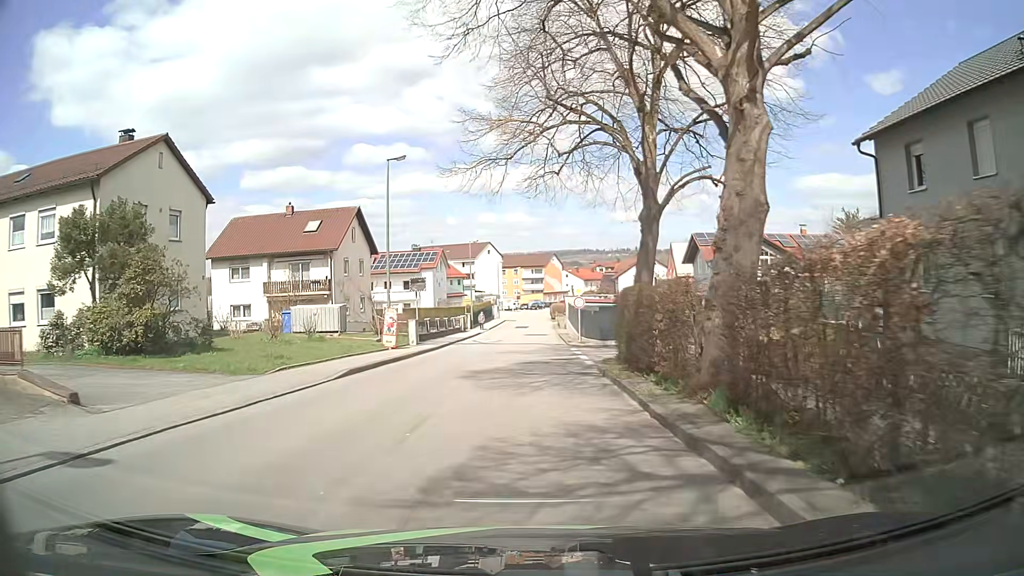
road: unclassified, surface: asphalt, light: Day
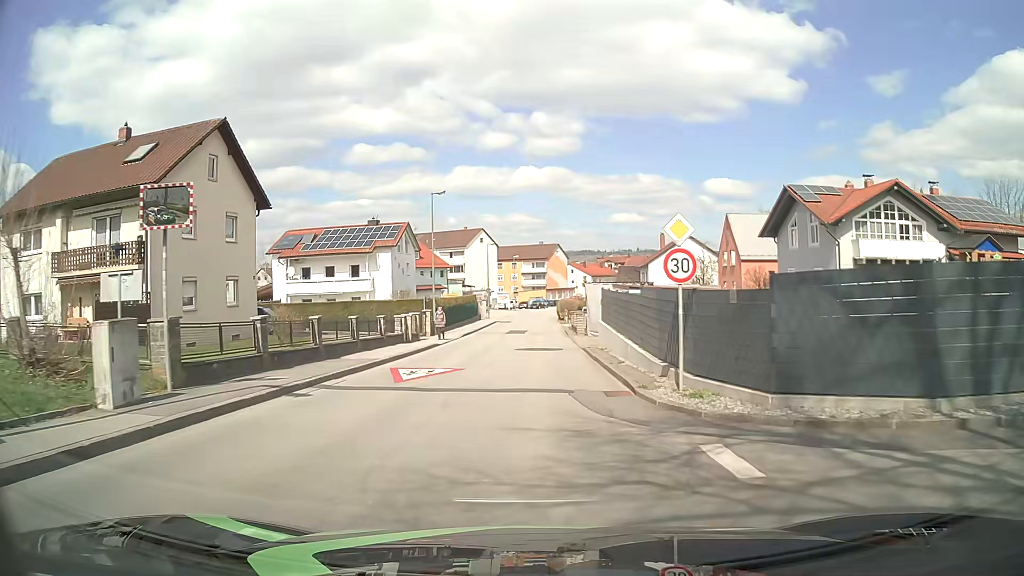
(-0.1, +24.1) m; -1°
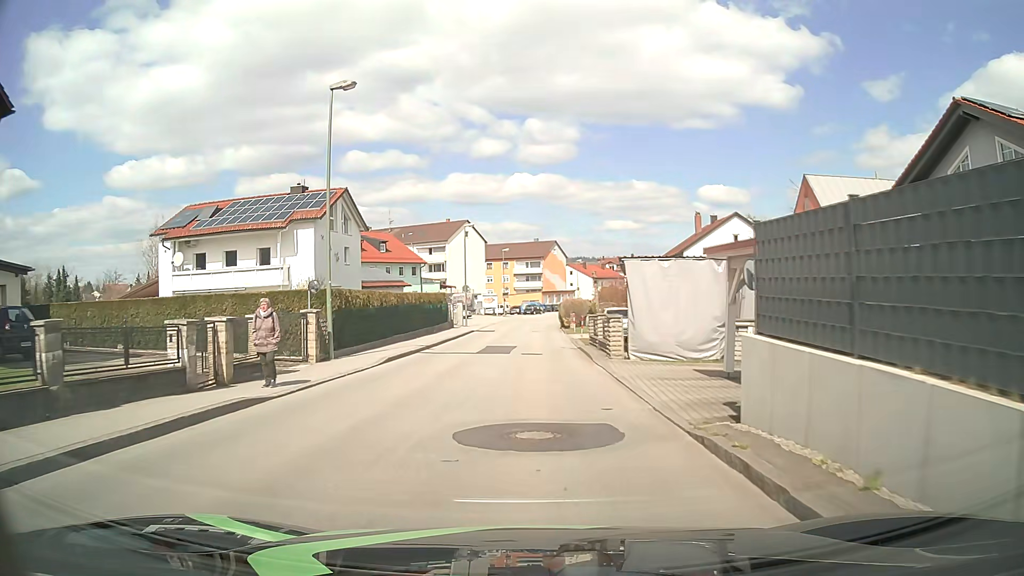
(+0.3, +19.1) m; +1°
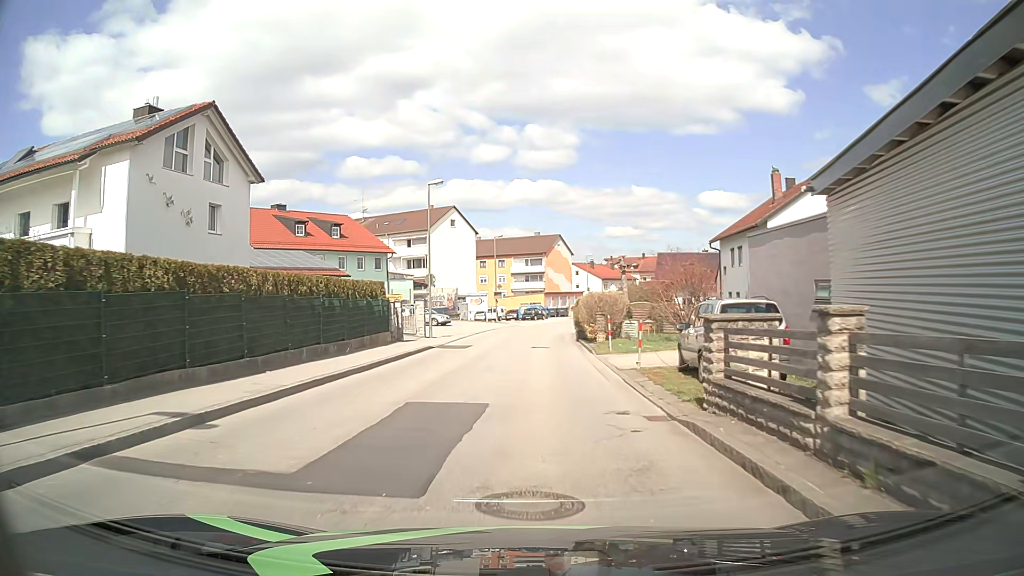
(-0.1, +19.2) m; 0°
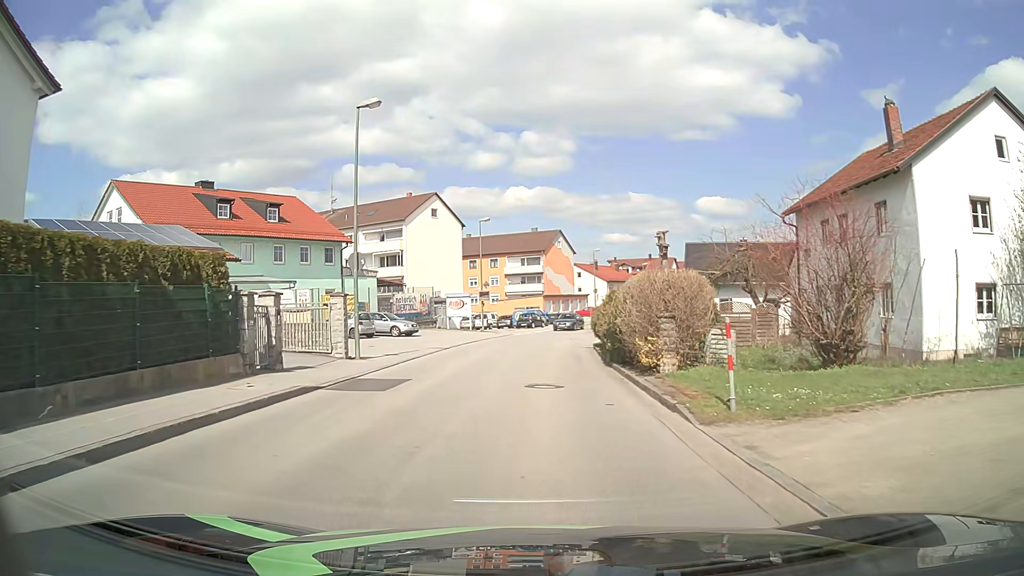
(+0.1, +14.4) m; +1°
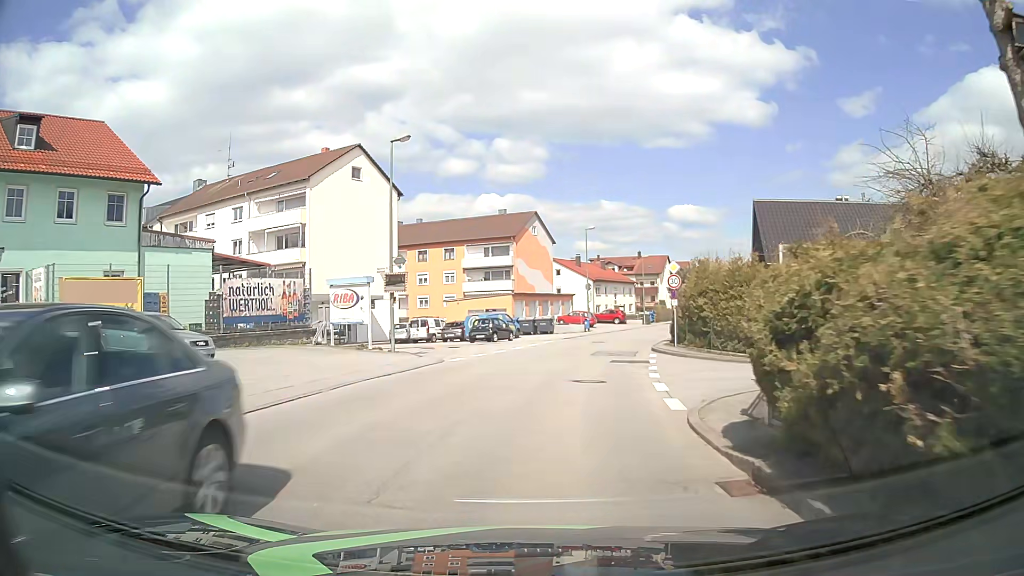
(+0.3, +23.9) m; +2°
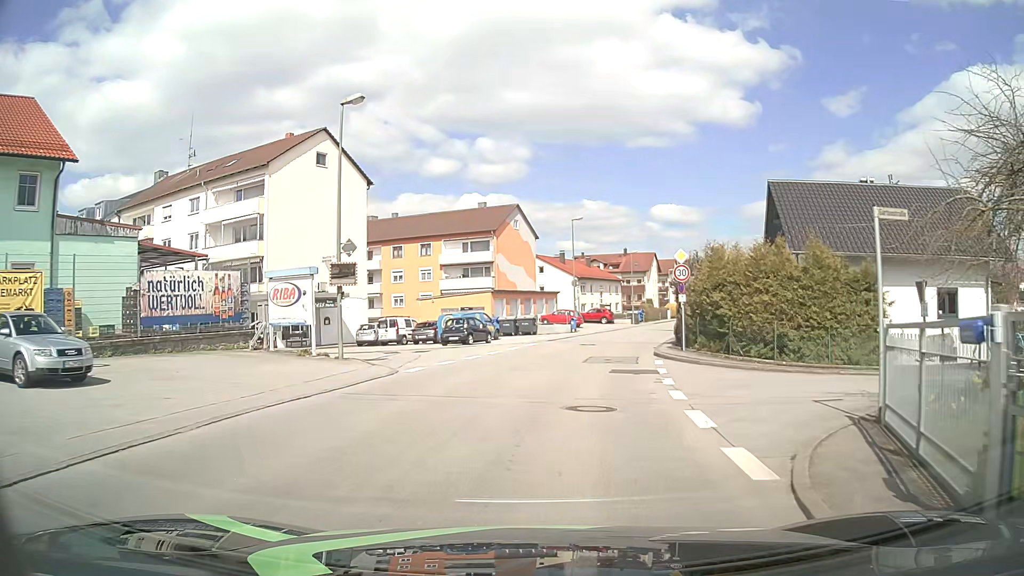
(+0.1, +4.8) m; +2°
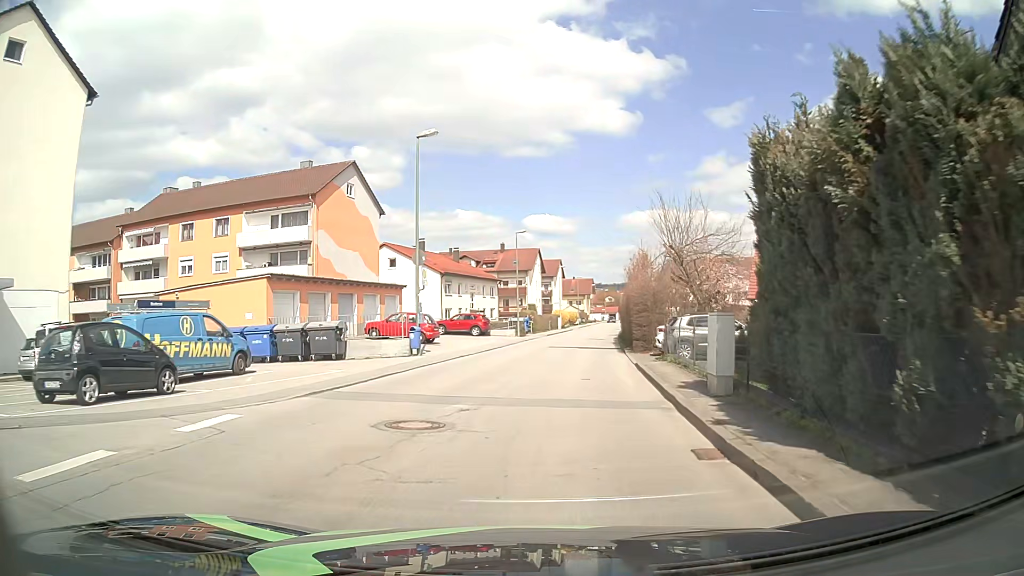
(+2.2, +23.7) m; +11°
(0, +10) (+1, +20) (+2, +30) (+3, +40) (+4, +50) (+6, +60) (+7, +70) (+9, +79) (+10, +89) (+11, +99) m
